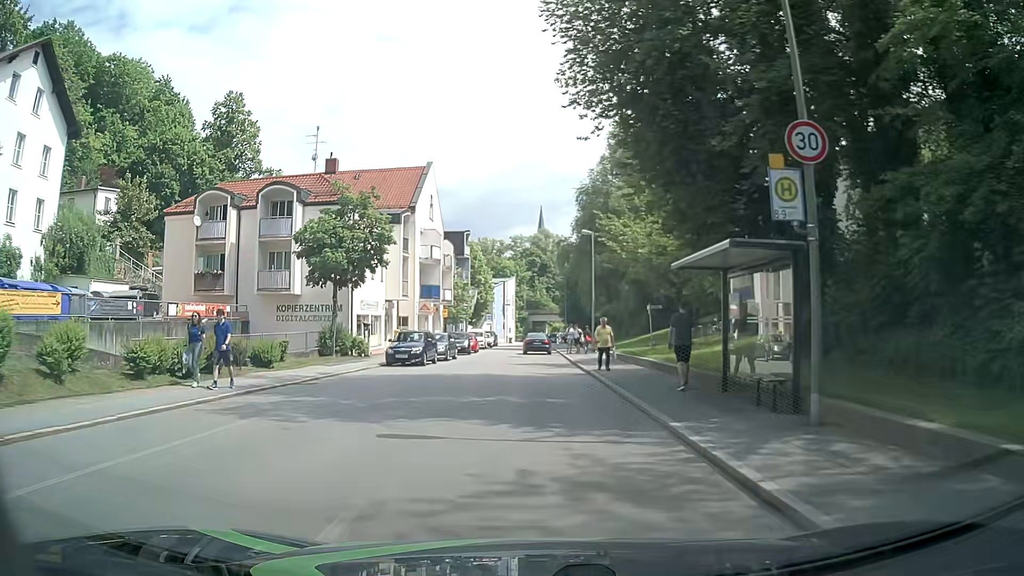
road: tertiary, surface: asphalt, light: Day
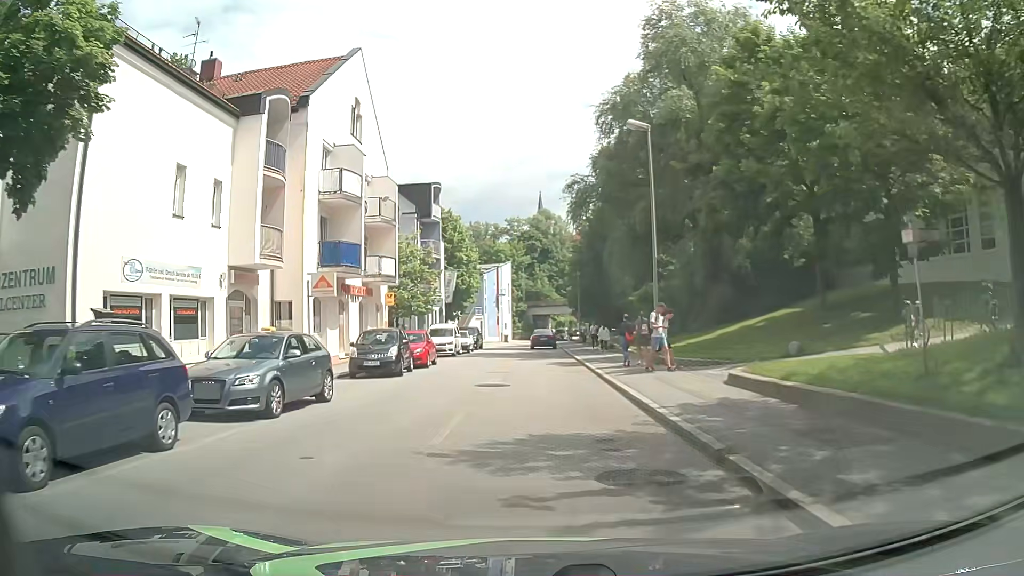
(-0.1, +22.8) m; -1°
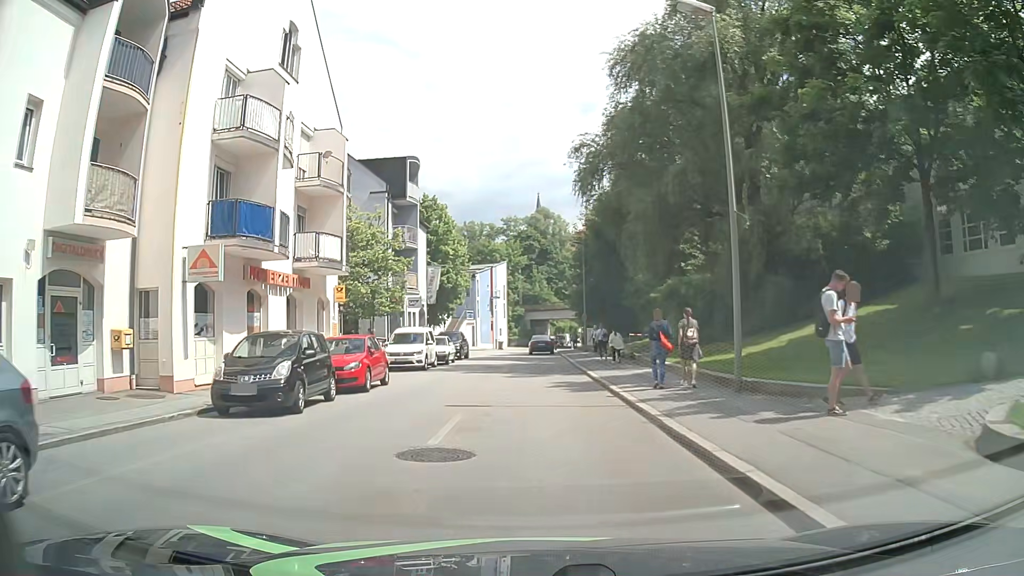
(+0.1, +9.1) m; +1°
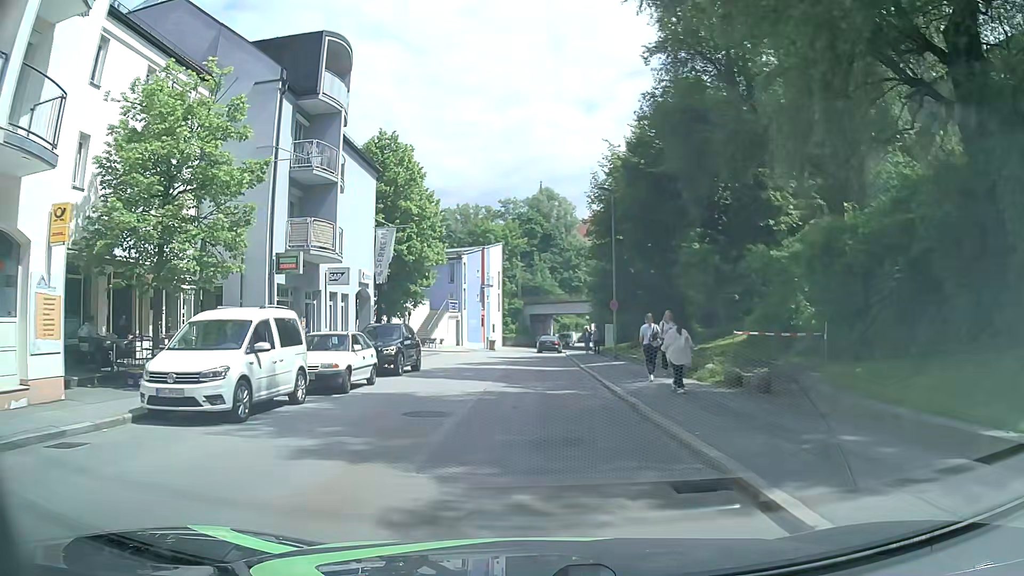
(-0.1, +17.8) m; 0°
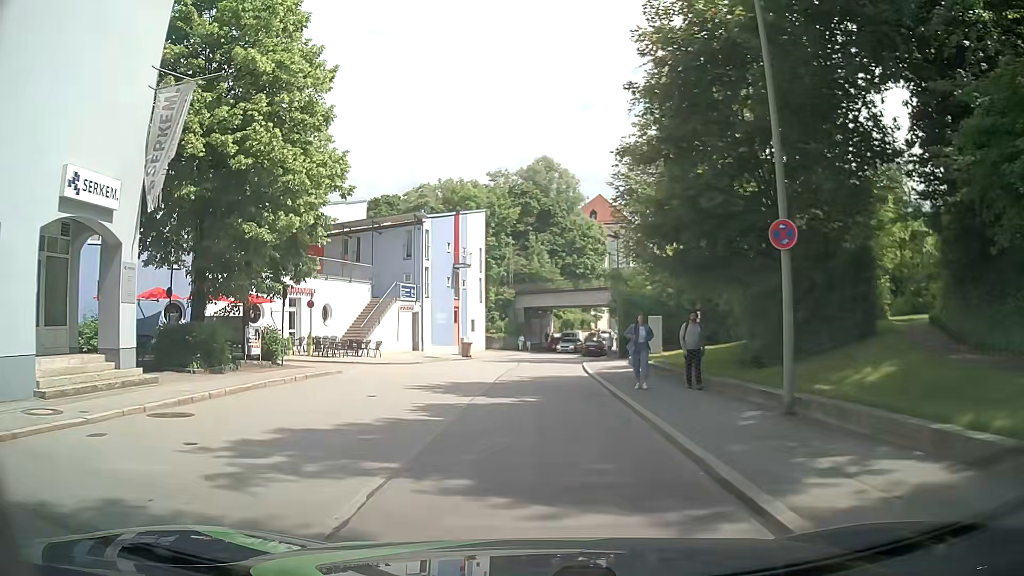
(0.0, +22.0) m; 0°
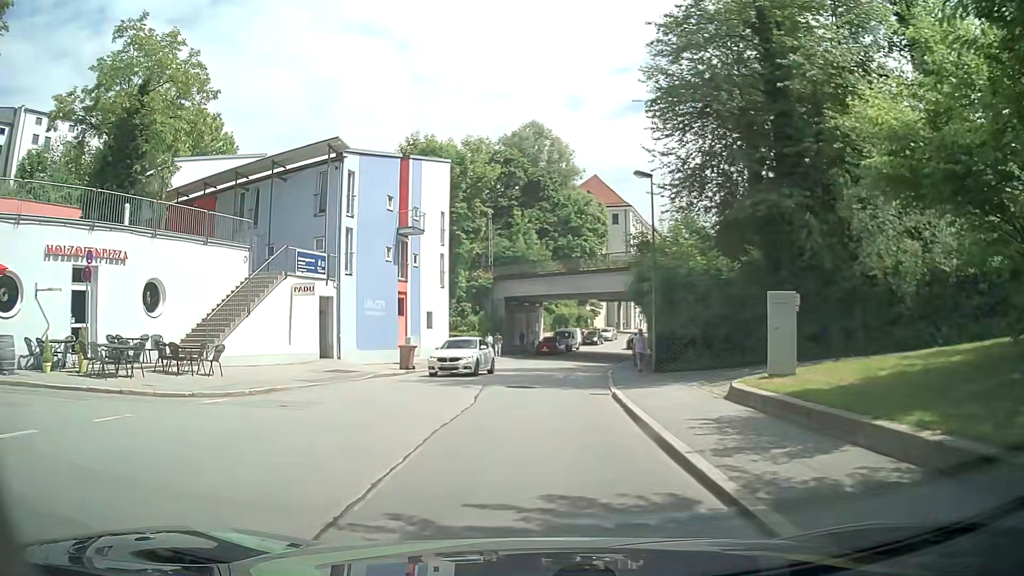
(0.0, +17.6) m; +1°
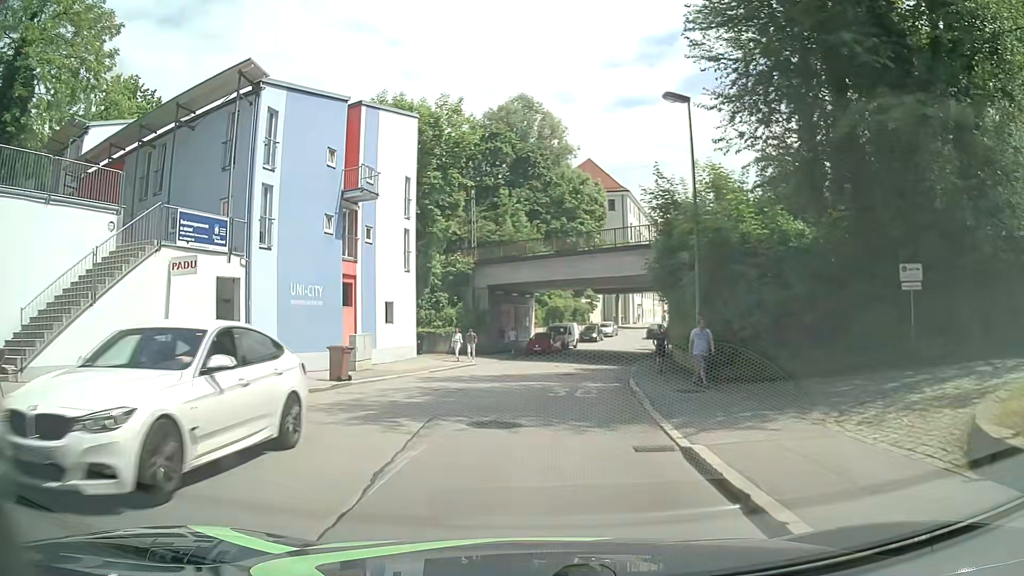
(+0.1, +8.9) m; 0°
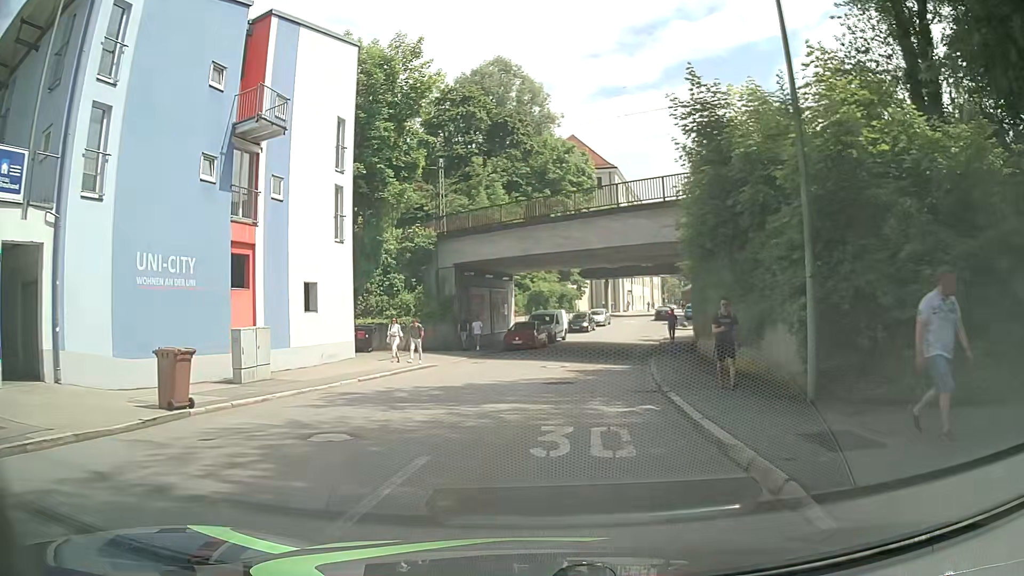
(+0.2, +8.9) m; +3°
(0, +10) (+1, +20) (+3, +30) (+4, +40) (+7, +49) (+9, +59) (+11, +69) (+14, +79) (+16, +88) (+19, +98) m
